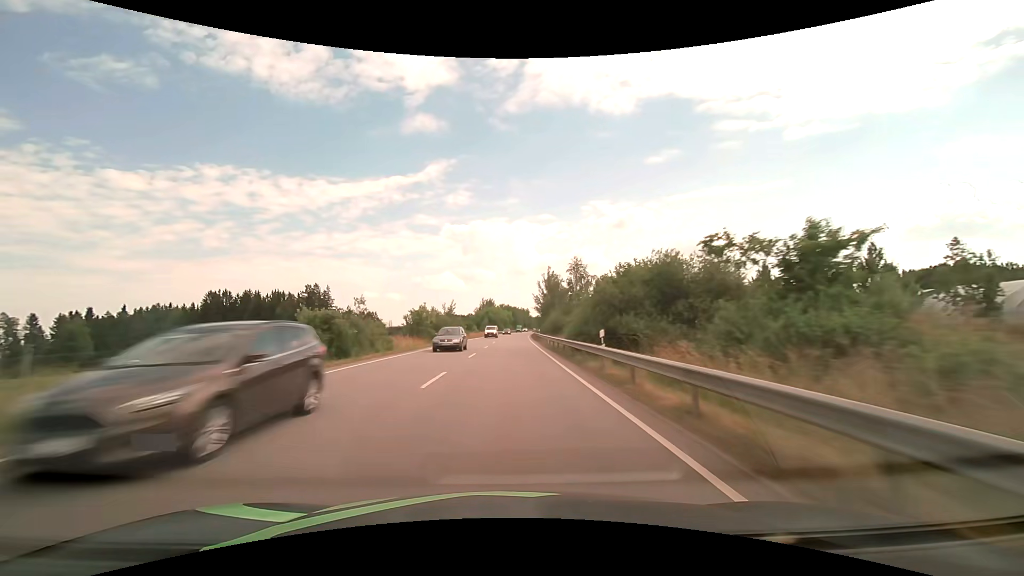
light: Day
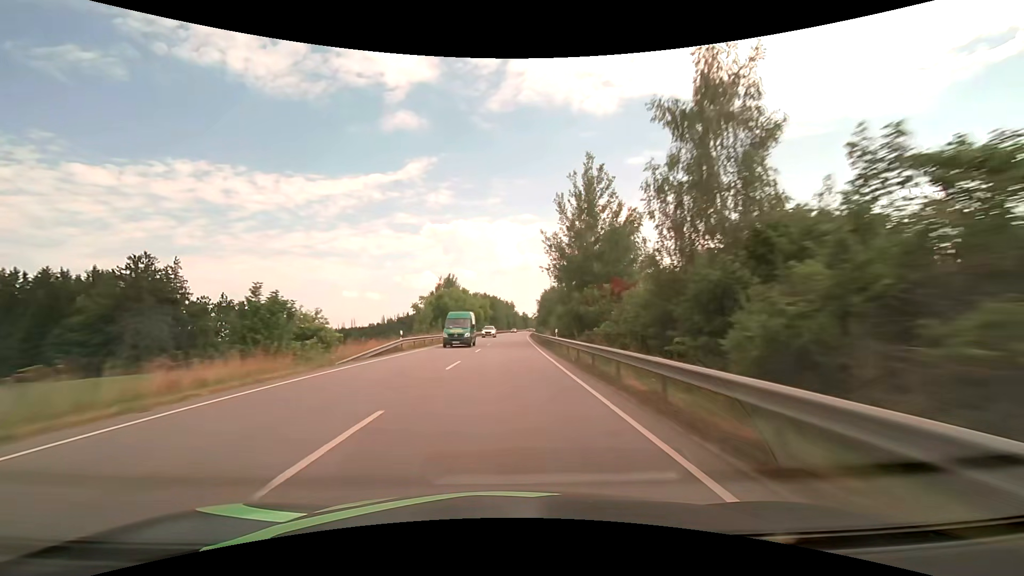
(+1.6, +78.9) m; +2°
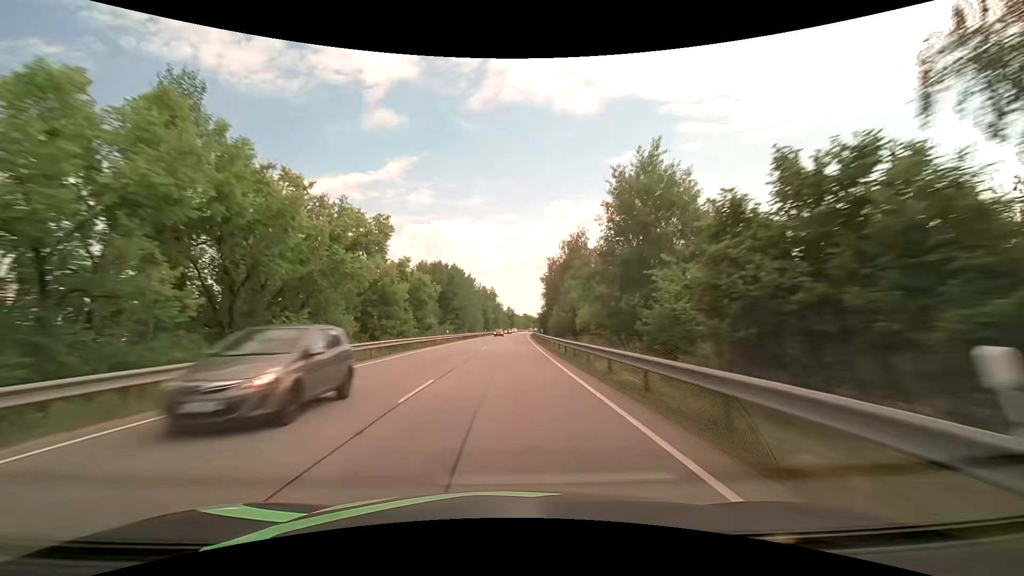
(+1.4, +78.9) m; +2°
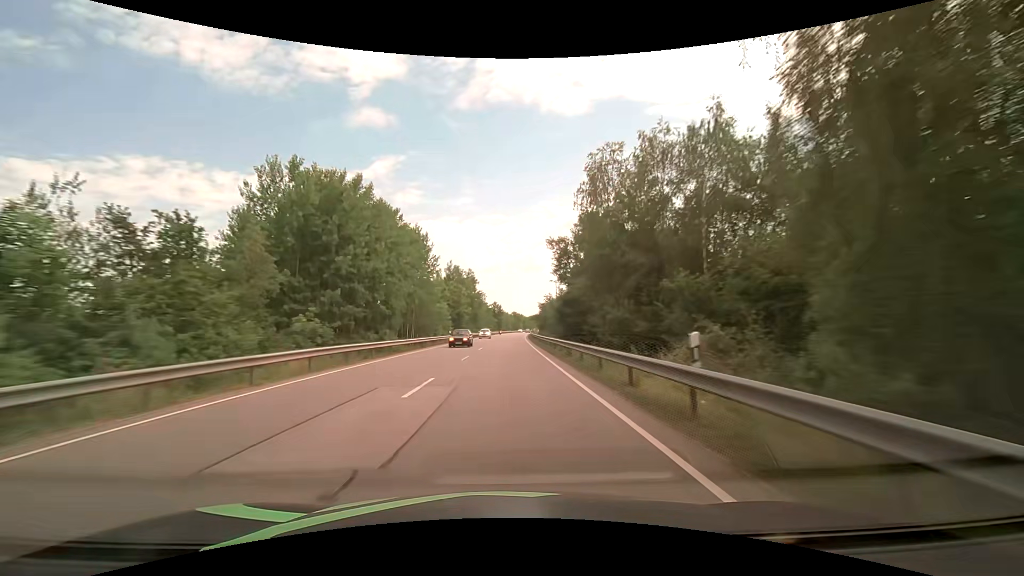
(+0.5, +47.4) m; +1°
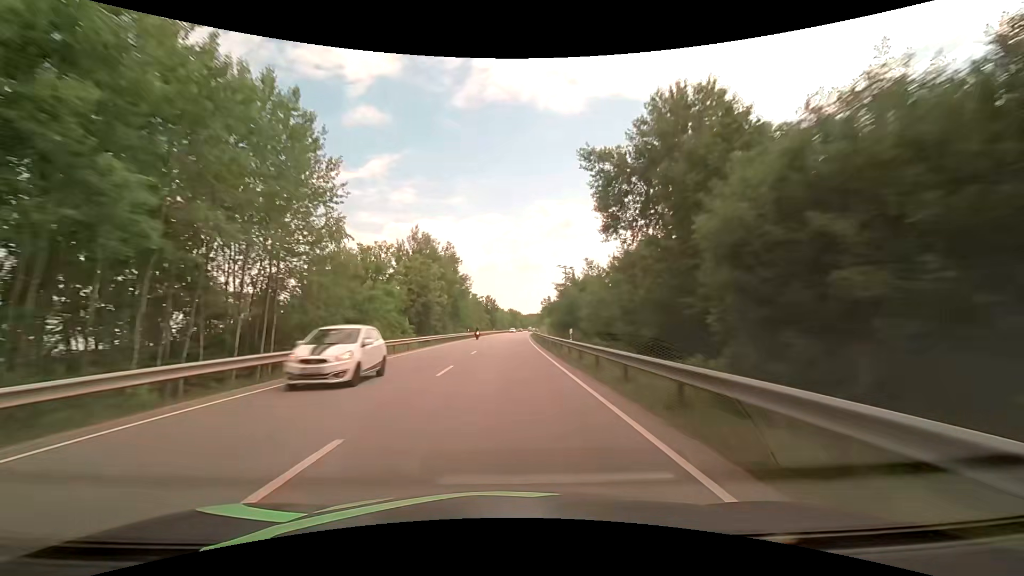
(+0.1, +31.6) m; +1°
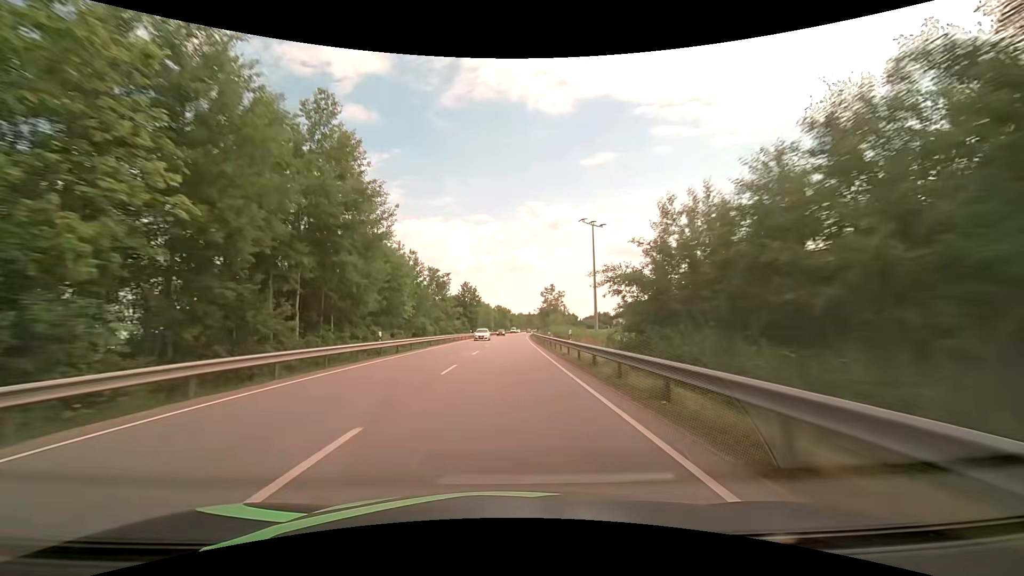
(+0.4, +47.4) m; +1°
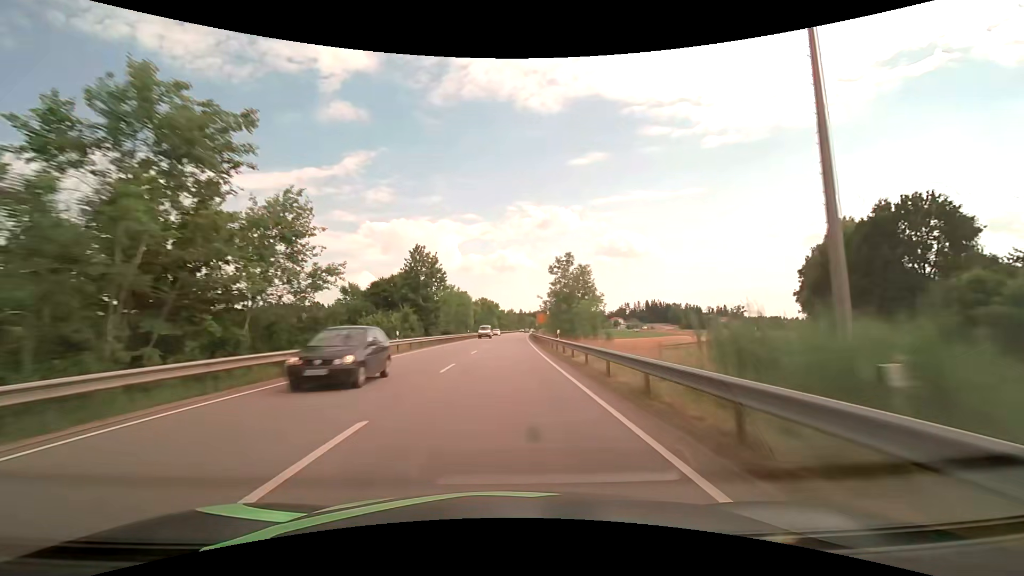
(+0.5, +47.4) m; +1°
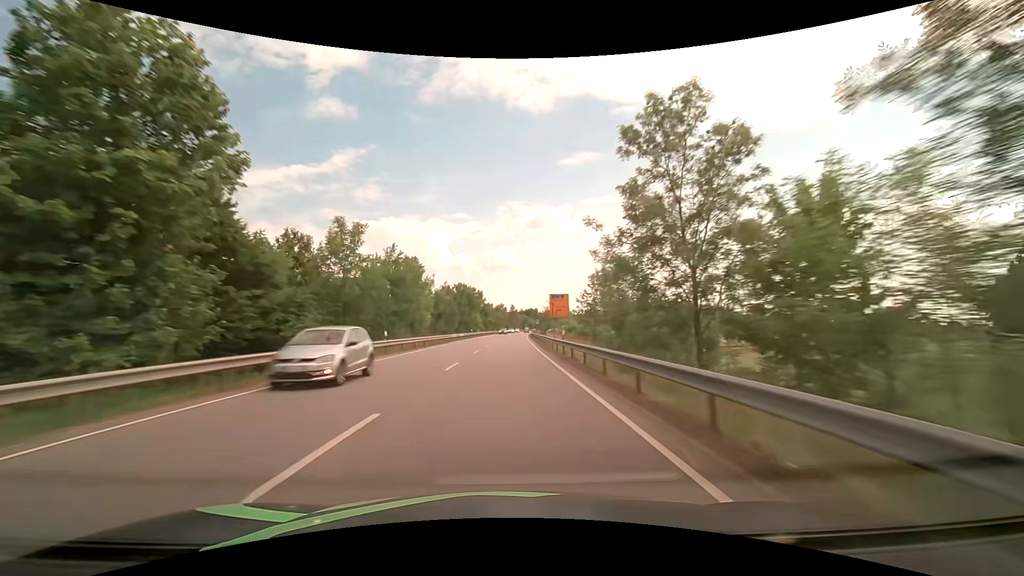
(+0.6, +47.4) m; +1°
